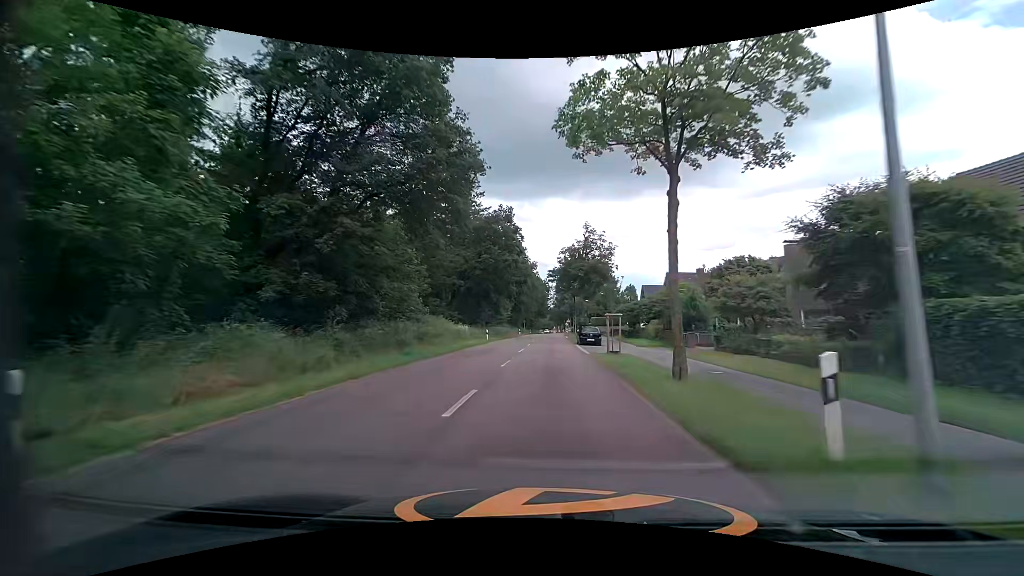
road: tertiary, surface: asphalt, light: Day
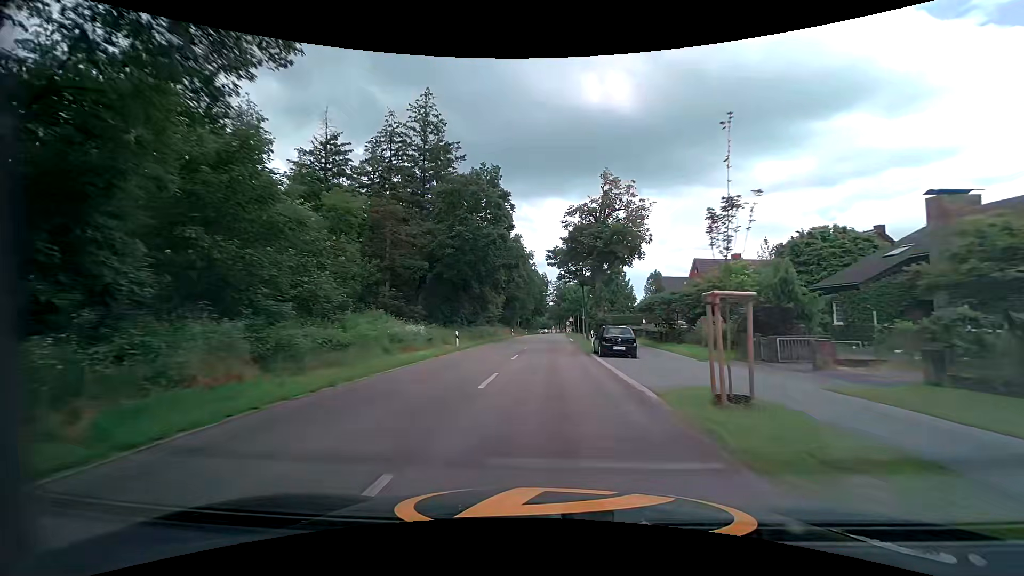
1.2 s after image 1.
(0.0, +14.8) m; 0°
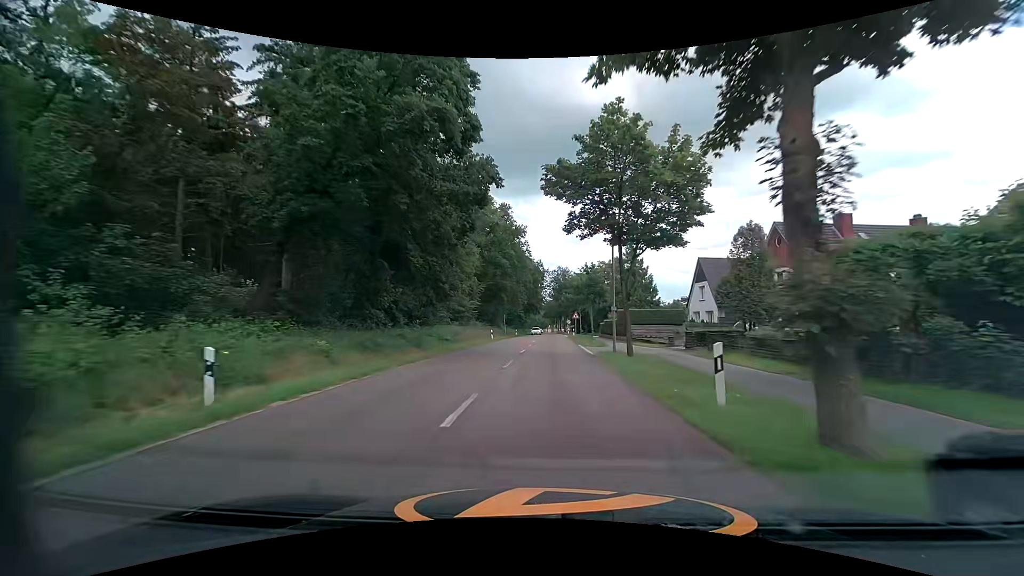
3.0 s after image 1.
(0.0, +22.2) m; 0°
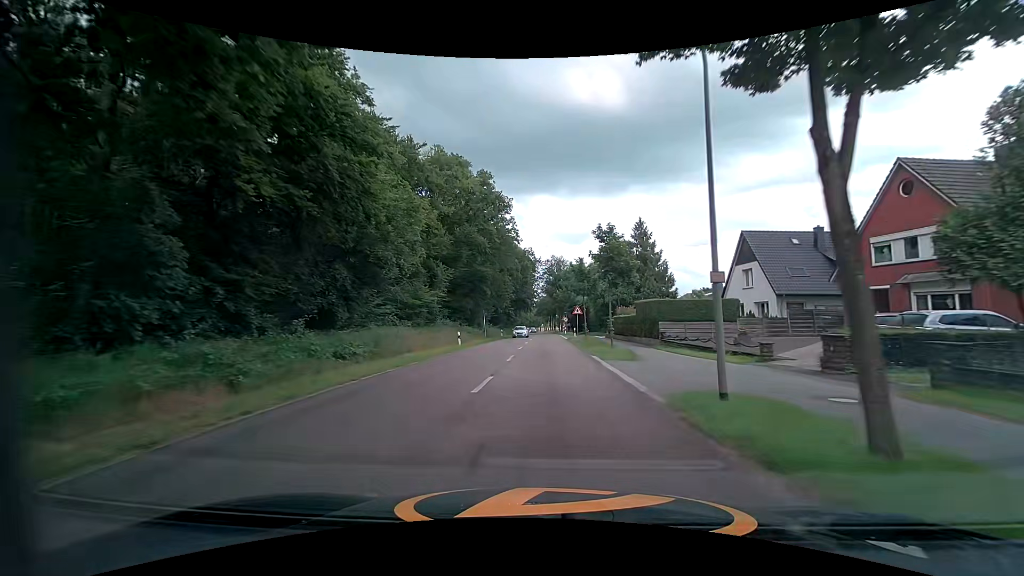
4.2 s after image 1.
(+0.2, +14.7) m; +1°
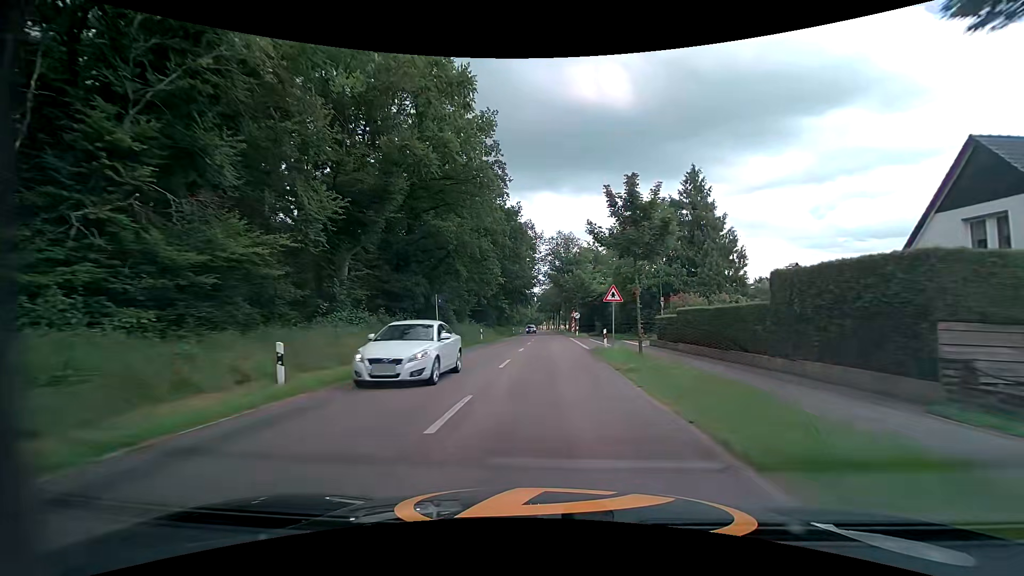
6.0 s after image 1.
(-0.2, +22.0) m; -1°
(0, +10) (0, +20) (0, +30) (0, +40) (0, +50) (+1, +60) (+1, +70) (+1, +80) (0, +90) (0, +100) m
